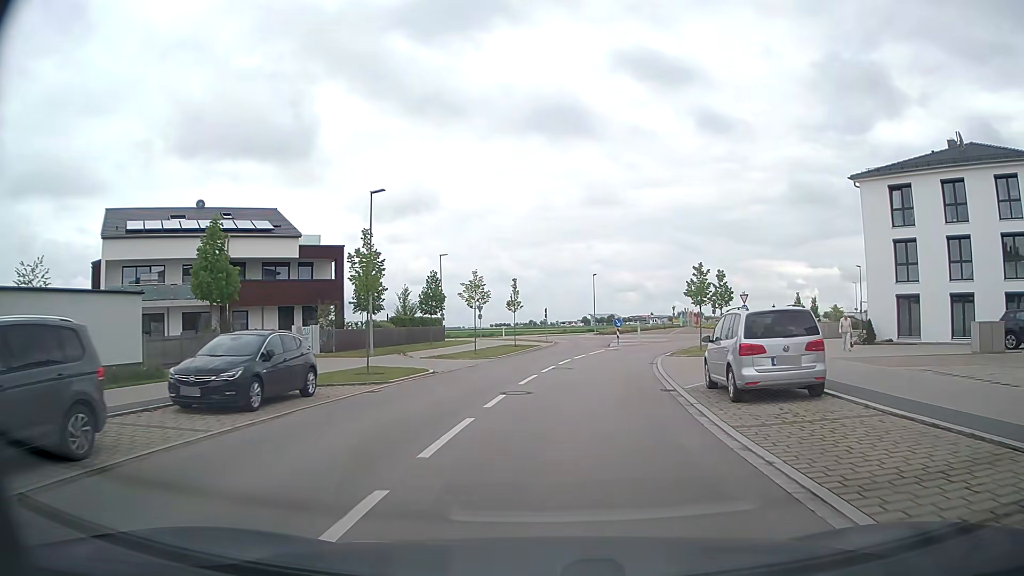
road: tertiary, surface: asphalt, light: Day
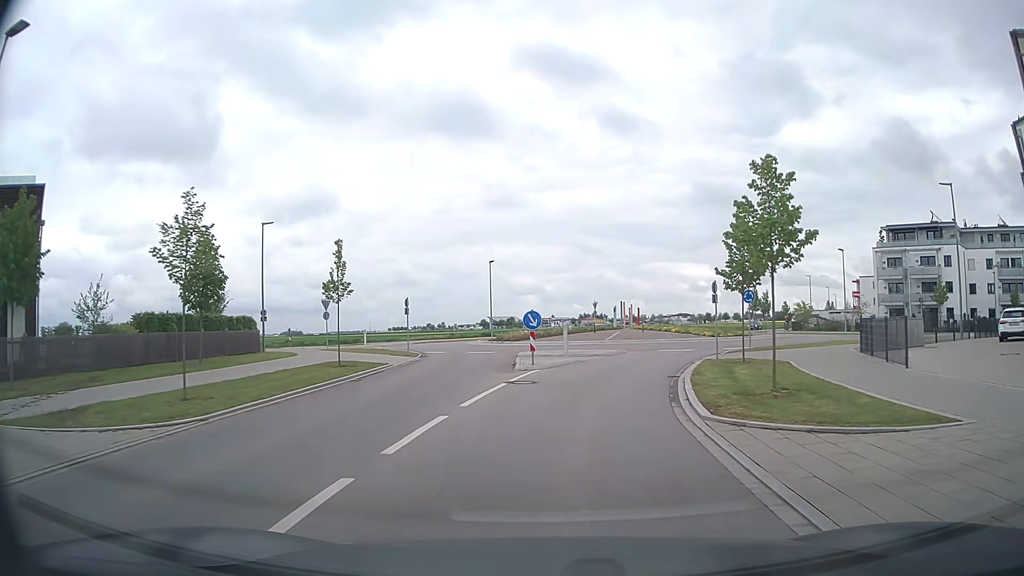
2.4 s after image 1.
(+1.7, +21.8) m; +9°
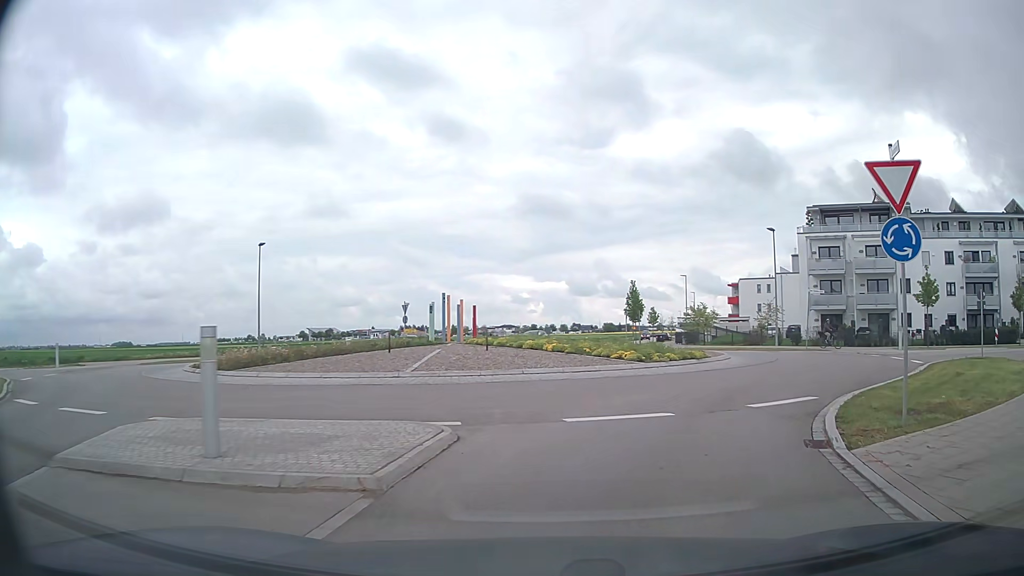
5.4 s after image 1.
(+1.9, +22.1) m; +14°
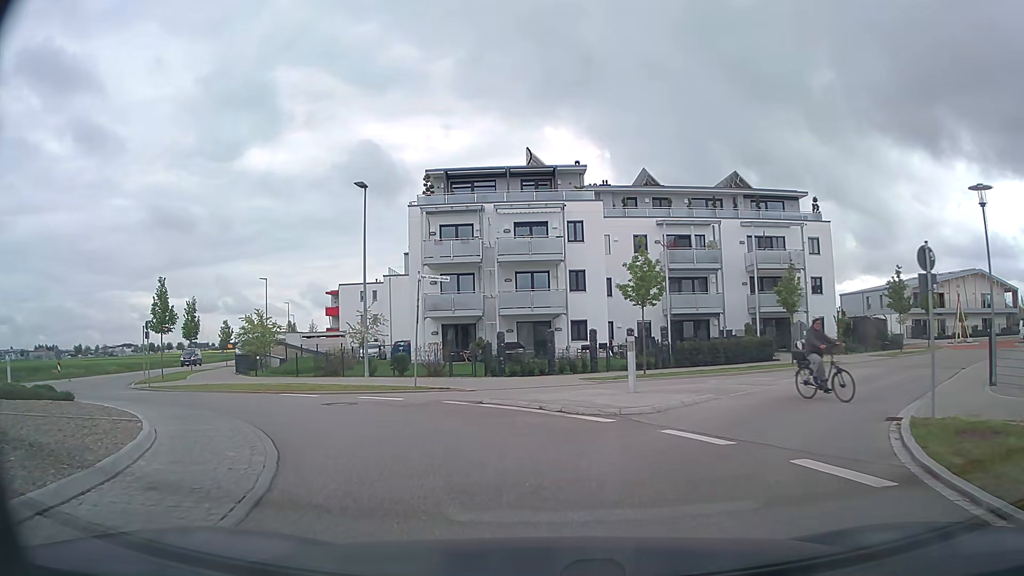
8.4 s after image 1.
(+6.9, +17.8) m; +34°
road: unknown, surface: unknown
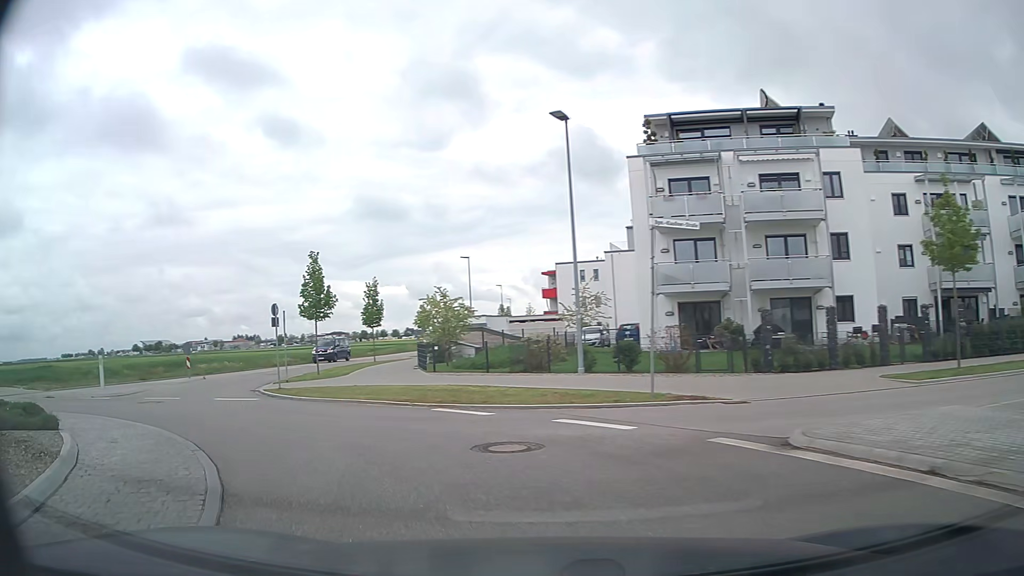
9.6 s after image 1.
(-1.1, +7.7) m; -19°
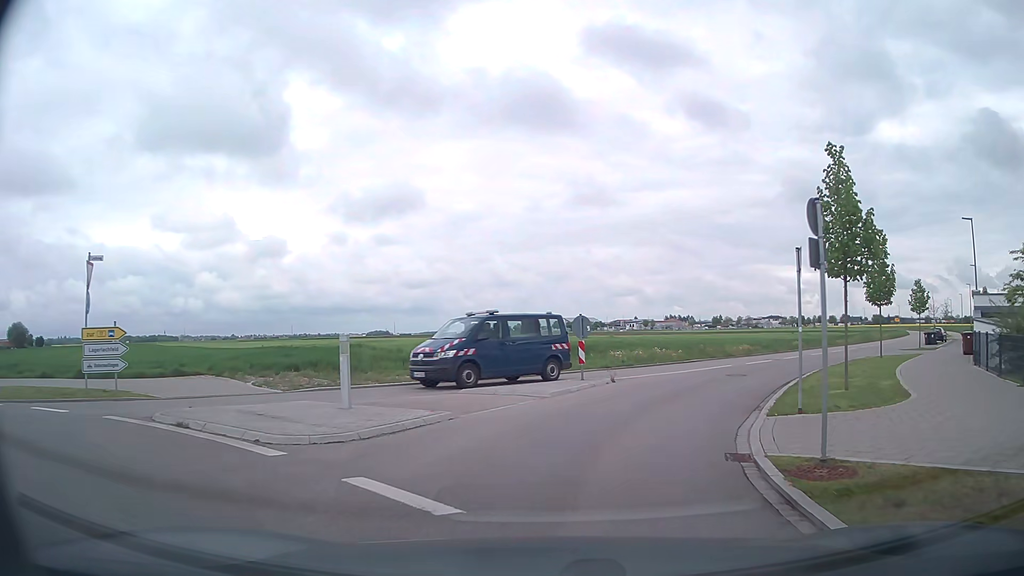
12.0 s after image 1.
(-6.2, +14.0) m; -38°
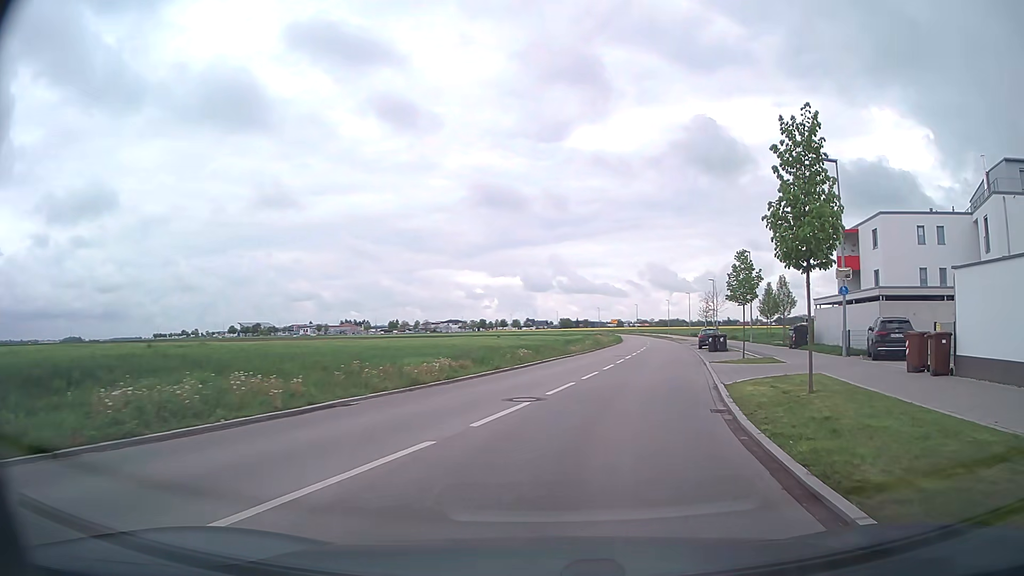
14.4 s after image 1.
(+3.9, +18.6) m; +26°
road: tertiary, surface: asphalt
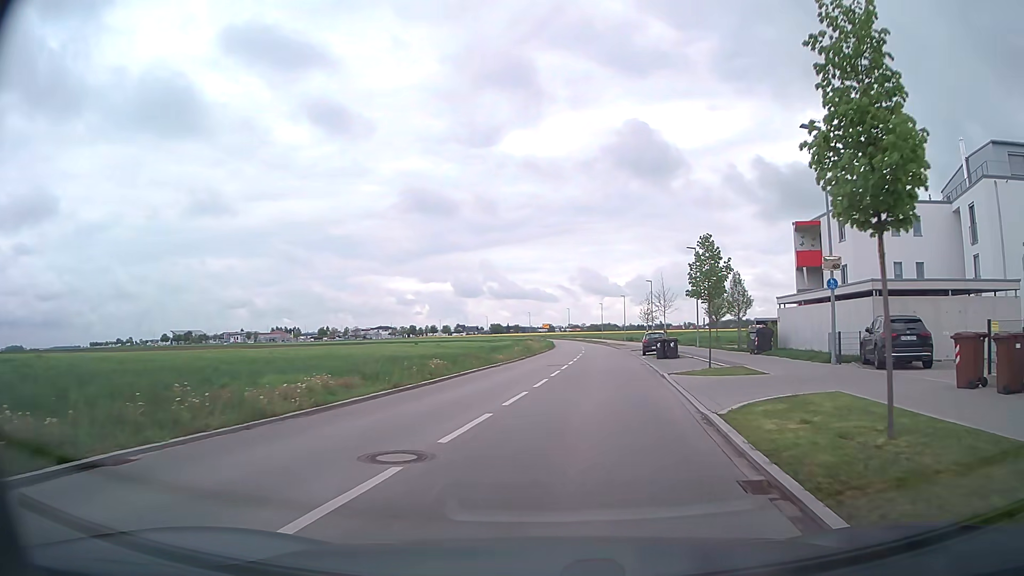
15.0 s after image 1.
(+0.4, +5.6) m; +7°
(0, +10) (+1, +20) (+2, +30) (+3, +40) (+4, +50) (+5, +60) (+6, +70) (+6, +80) (+7, +90) (+7, +100) m
